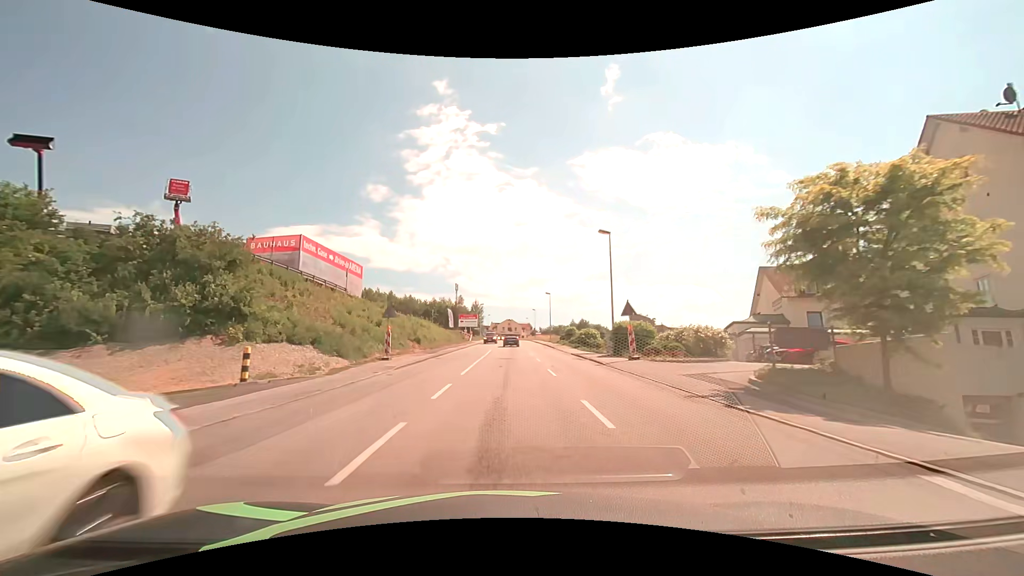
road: tertiary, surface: asphalt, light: Day
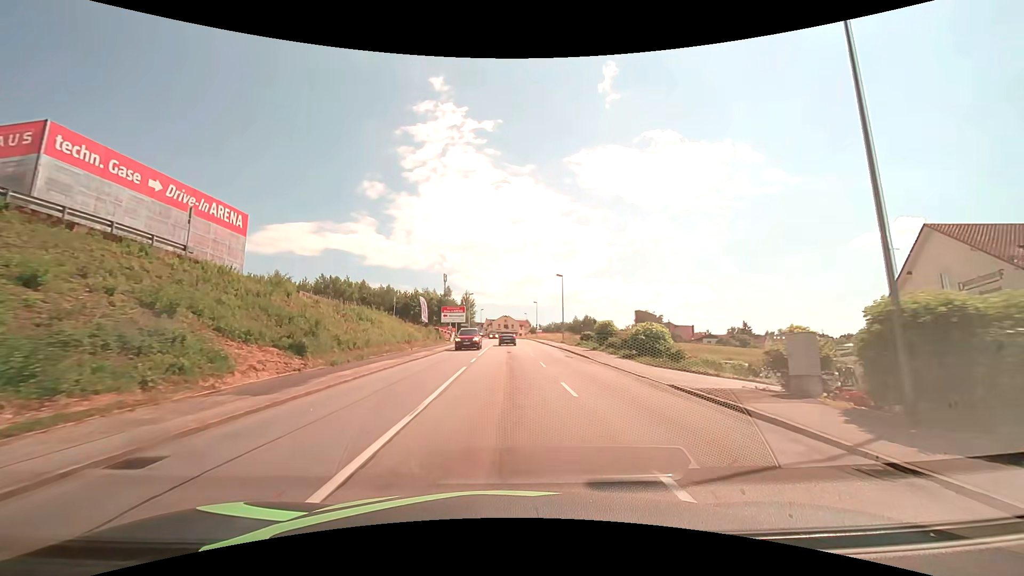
(0.0, +23.3) m; 0°
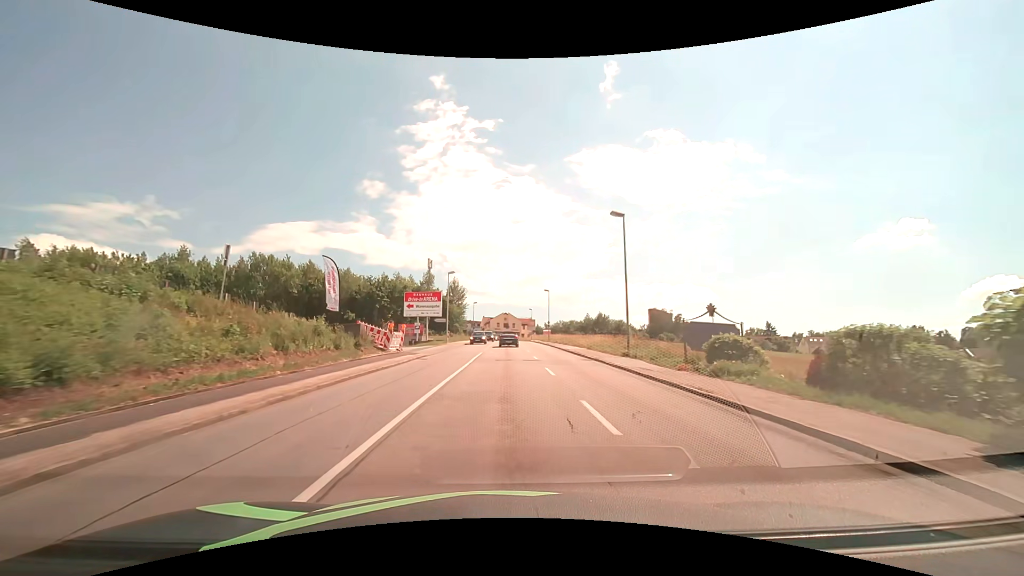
(+0.2, +31.2) m; 0°
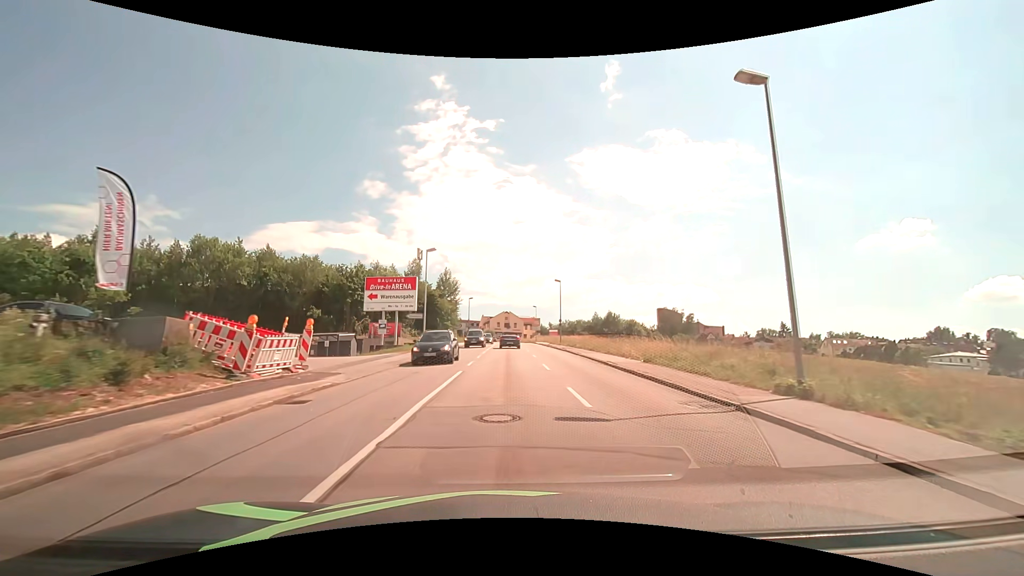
(0.0, +15.6) m; 0°
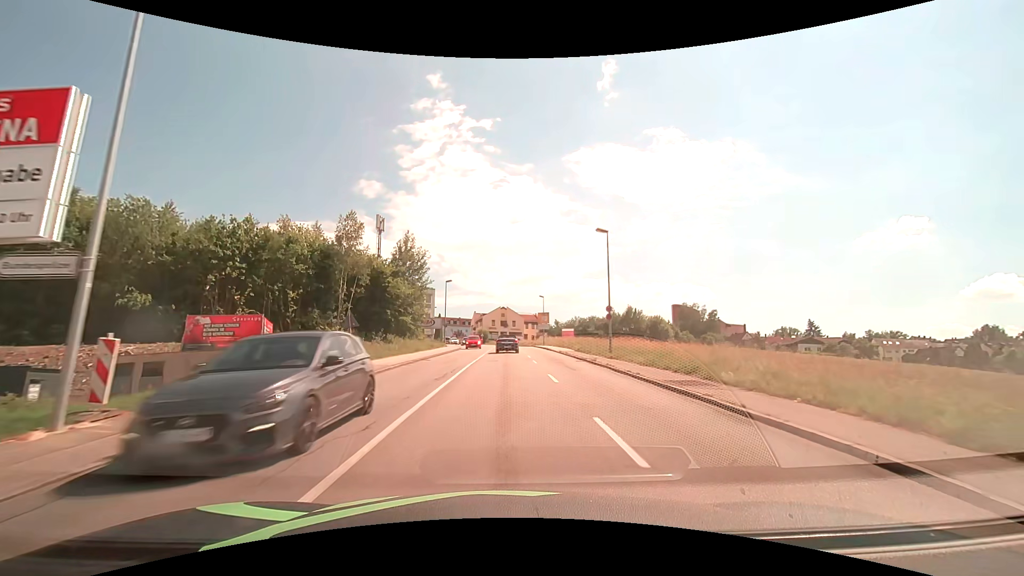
(+0.1, +31.2) m; 0°
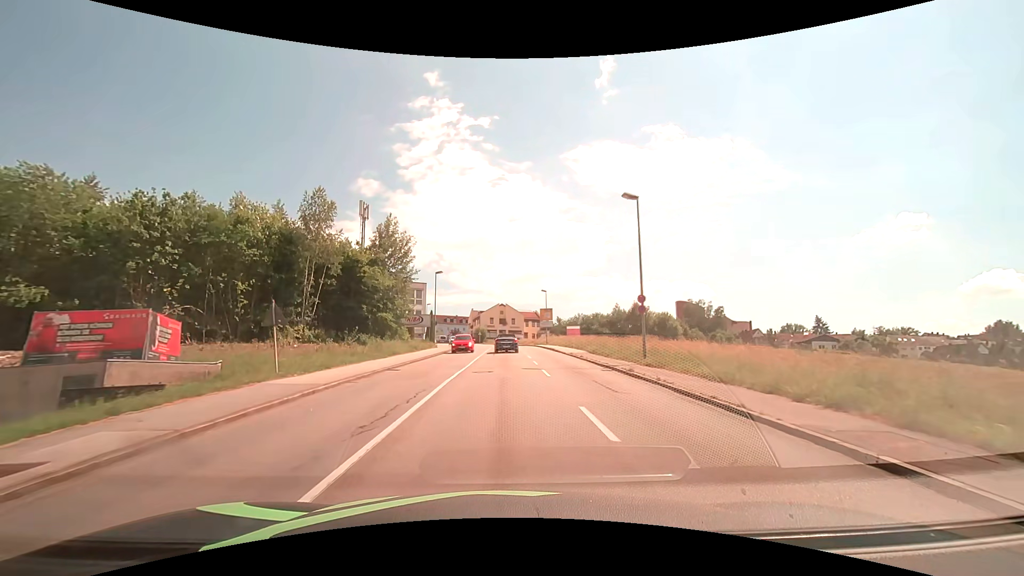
(0.0, +7.8) m; 0°
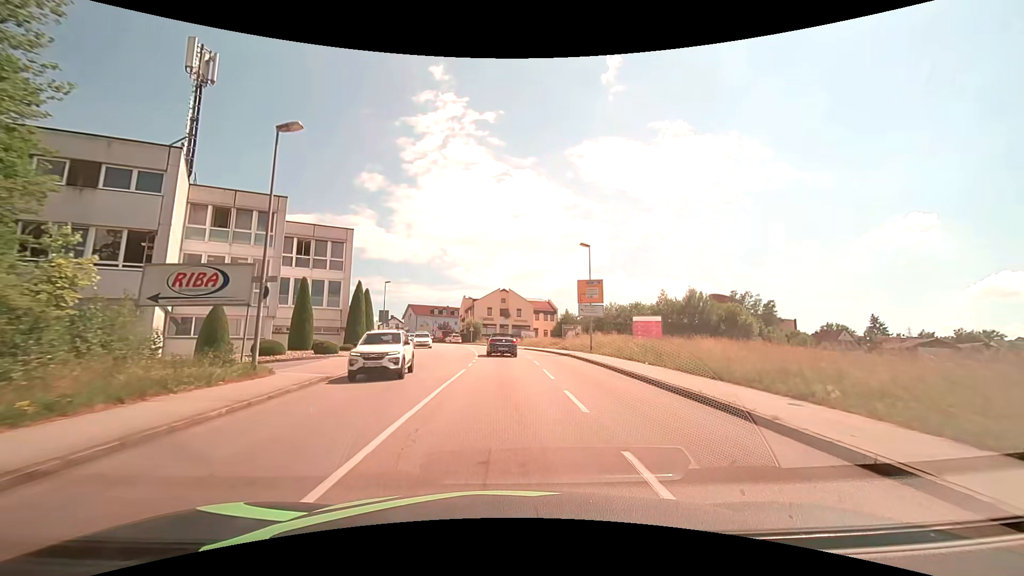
(-0.1, +37.4) m; 0°
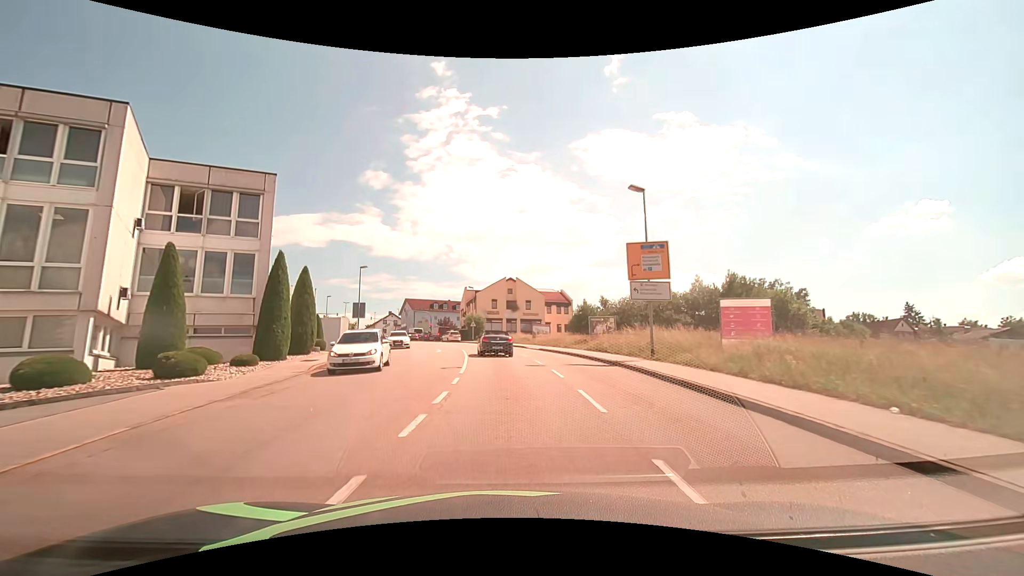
(0.0, +13.7) m; -1°
(0, +10) (0, +20) (-1, +30) (-2, +40) (-4, +50) (-7, +59) (-10, +69) (-14, +78) (-19, +87) (-23, +96) m
